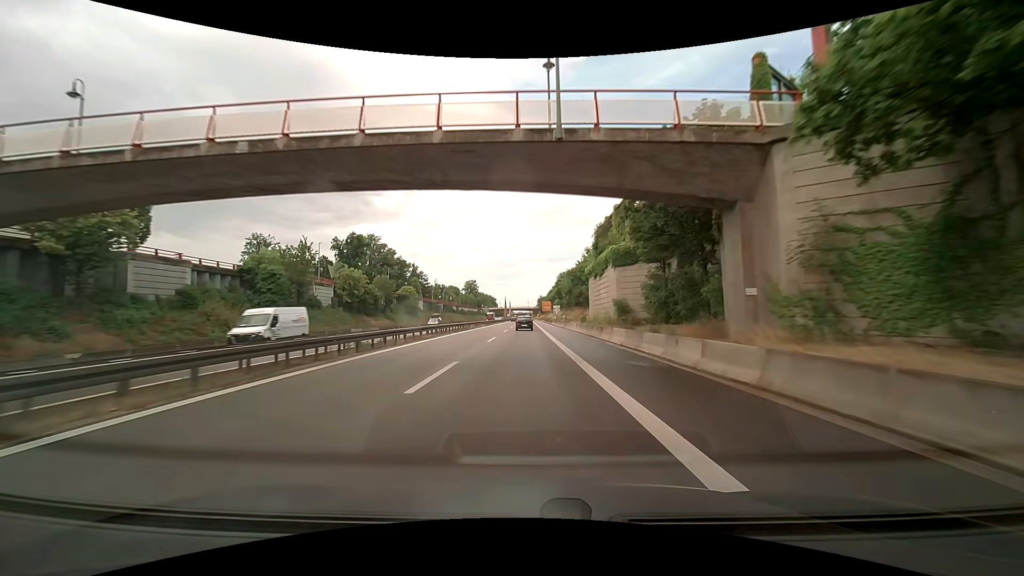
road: trunk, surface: asphalt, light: Day
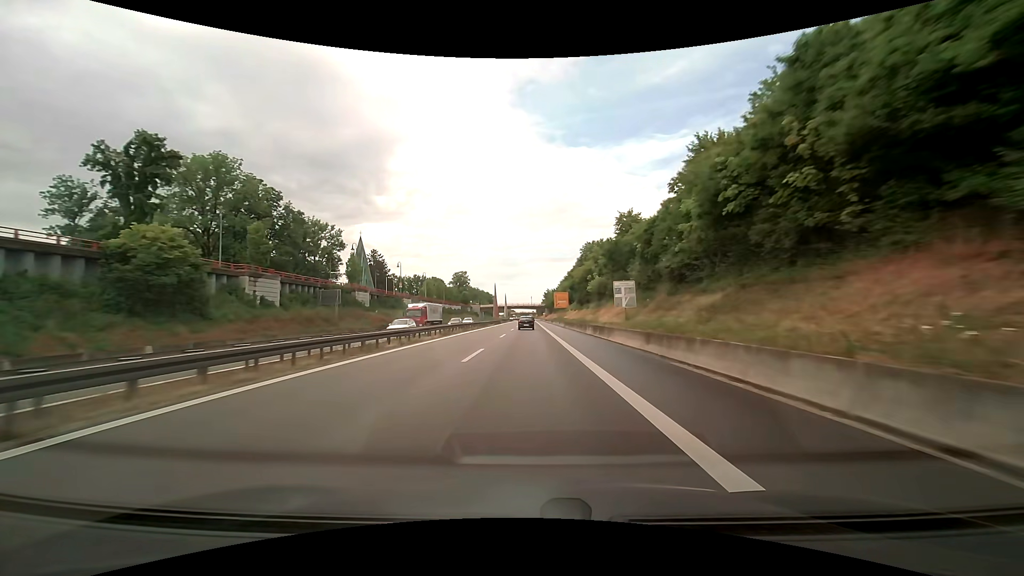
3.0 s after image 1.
(-0.1, +66.3) m; -1°
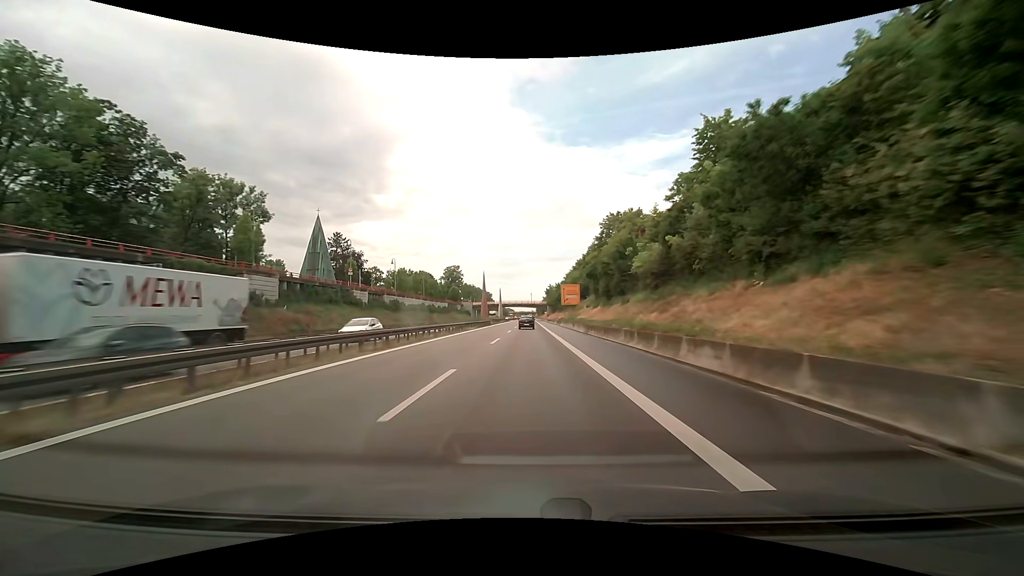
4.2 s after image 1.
(+0.1, +26.6) m; 0°
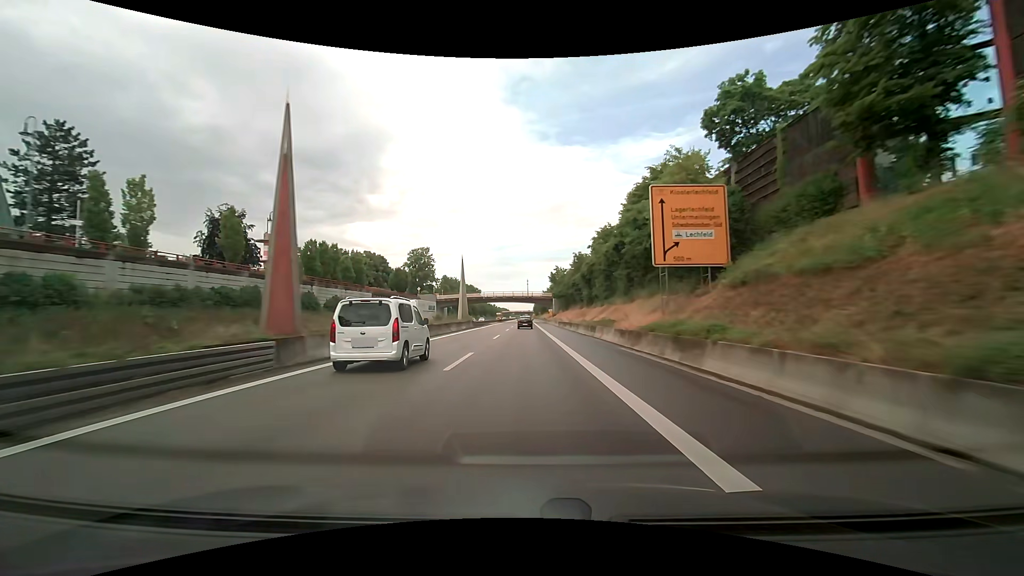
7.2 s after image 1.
(+0.4, +66.4) m; 0°
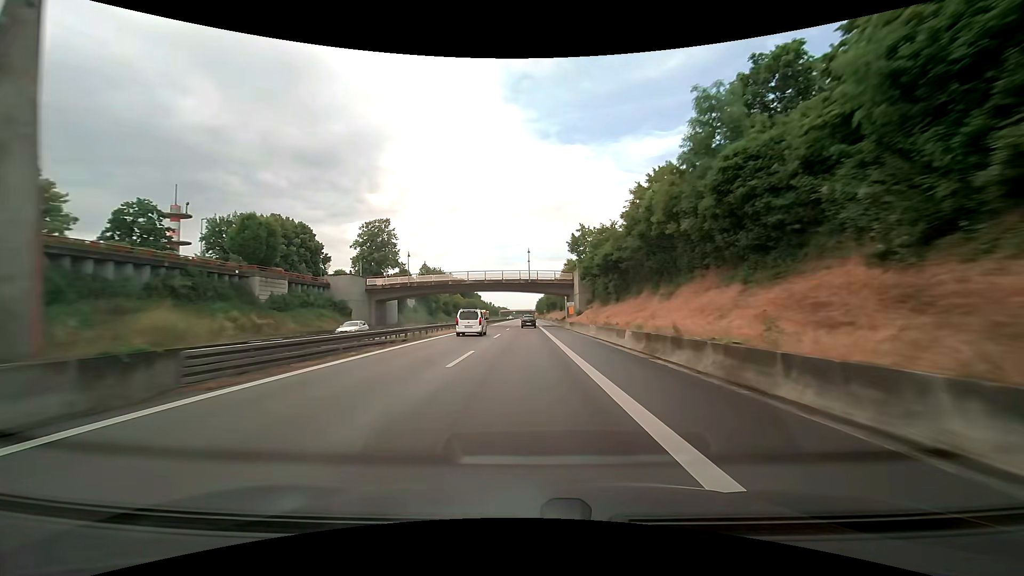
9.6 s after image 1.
(0.0, +53.3) m; 0°
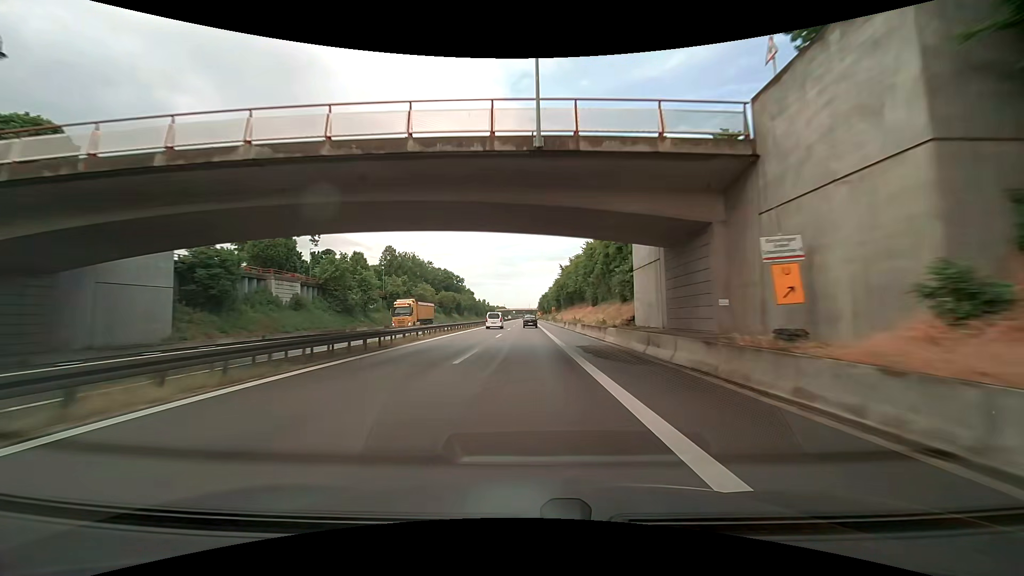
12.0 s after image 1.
(-0.3, +53.4) m; 0°
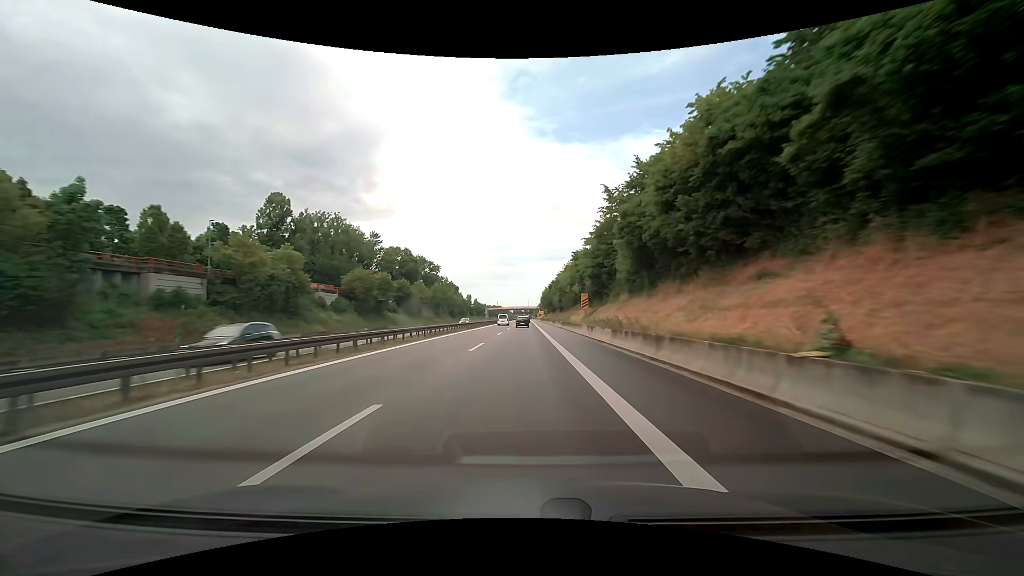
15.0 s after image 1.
(+0.1, +66.8) m; 0°
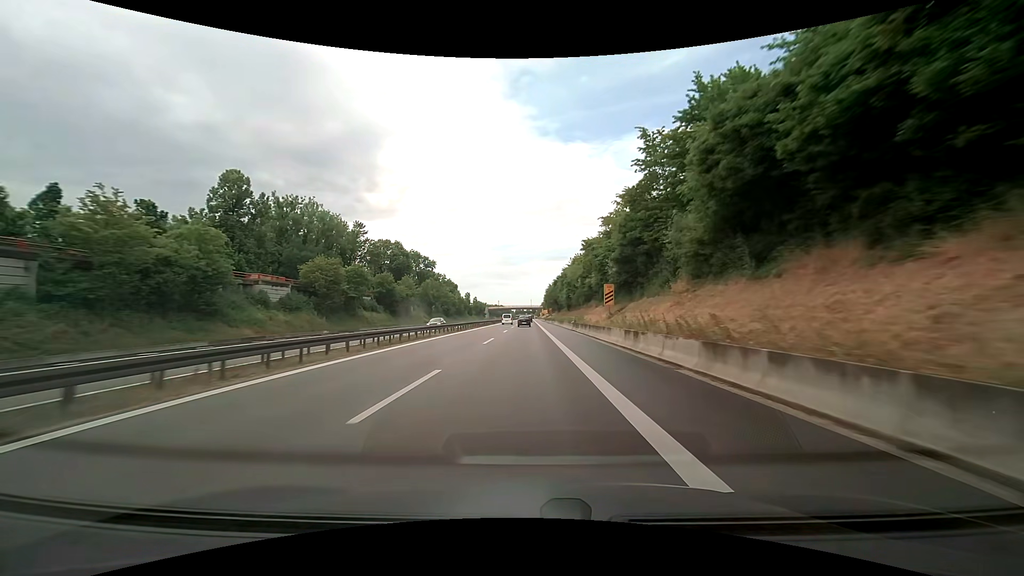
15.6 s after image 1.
(0.0, +13.4) m; 0°
(0, +10) (0, +20) (0, +30) (0, +40) (0, +50) (0, +60) (0, +70) (0, +80) (0, +90) (0, +100) m
